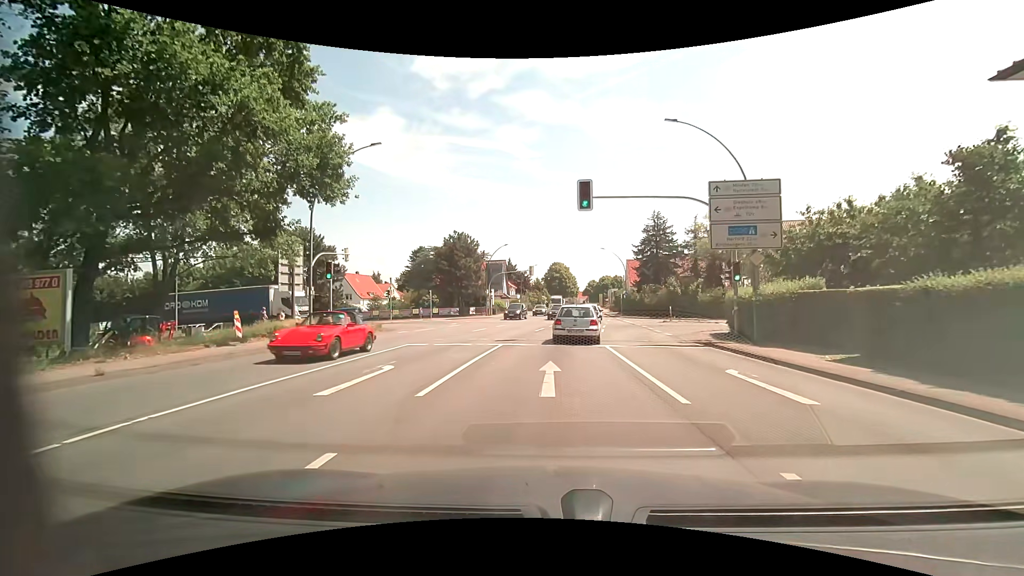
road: primary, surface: asphalt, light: Day
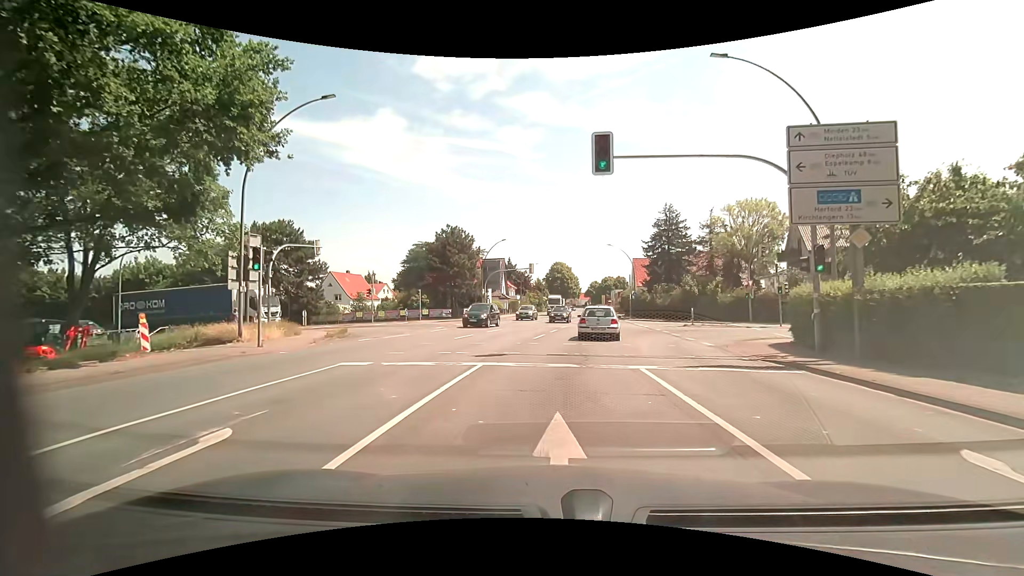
(0.0, +6.2) m; 0°
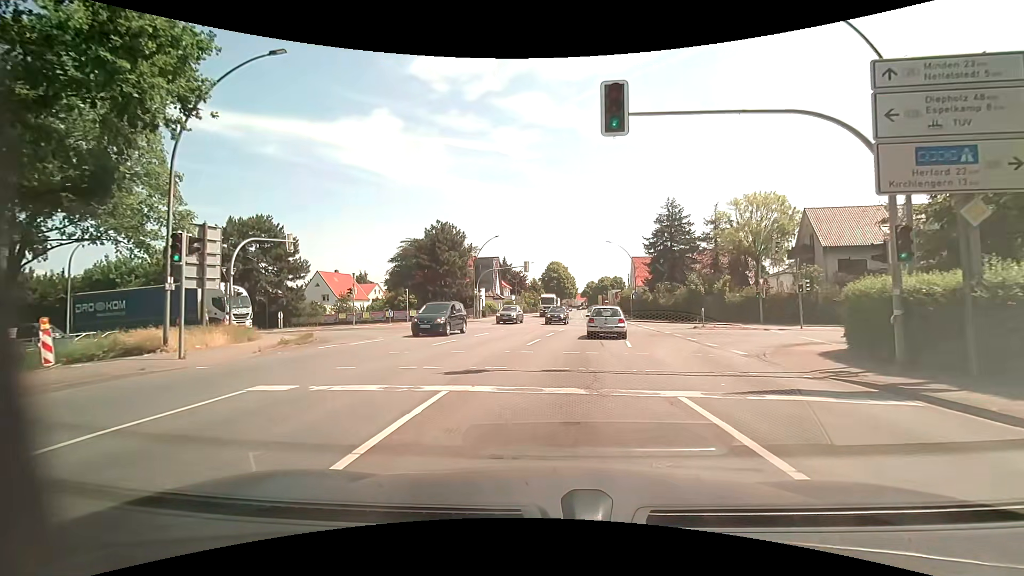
(0.0, +3.7) m; +1°
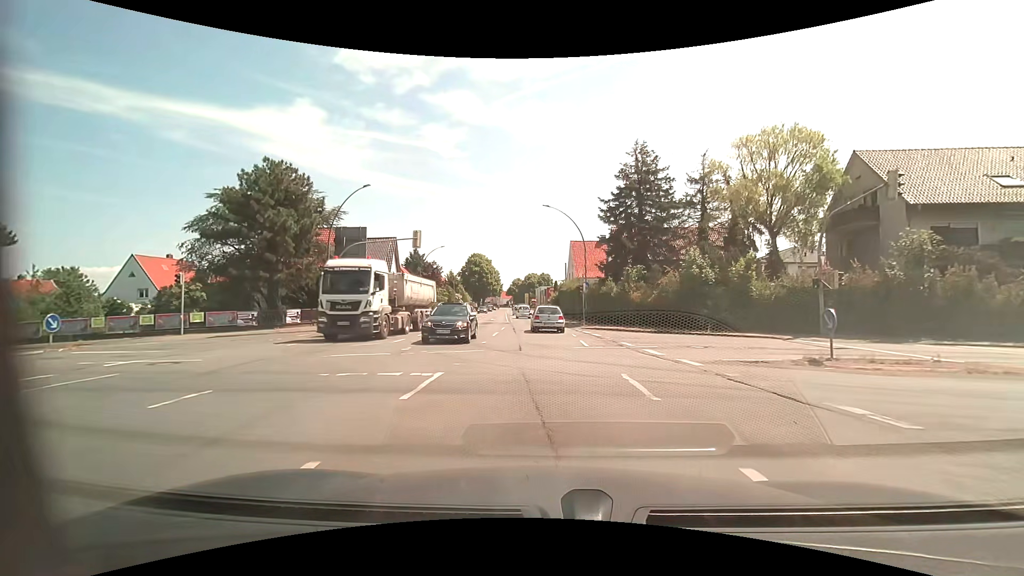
(+1.4, +23.2) m; +8°
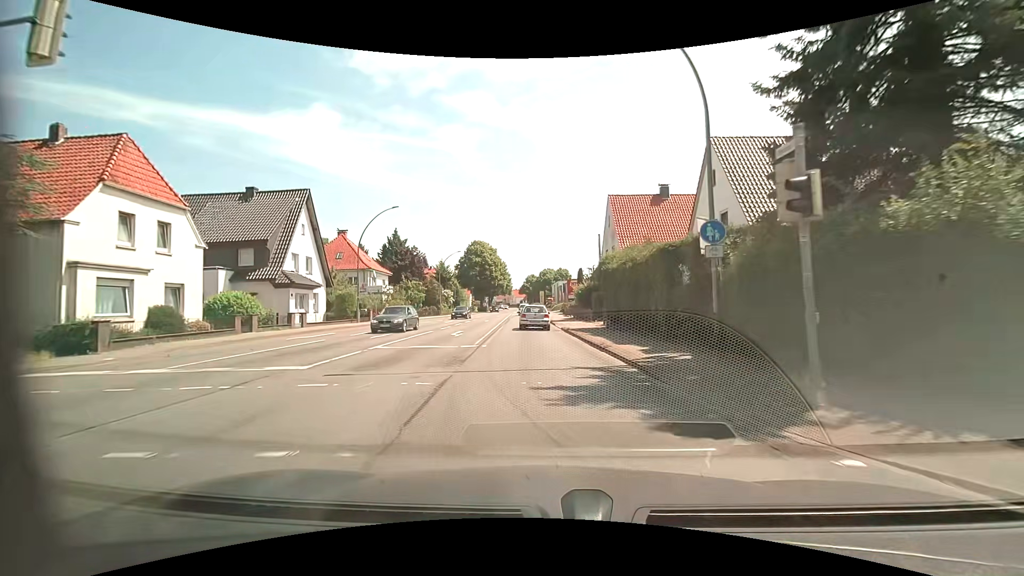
(-0.4, +29.0) m; -2°
